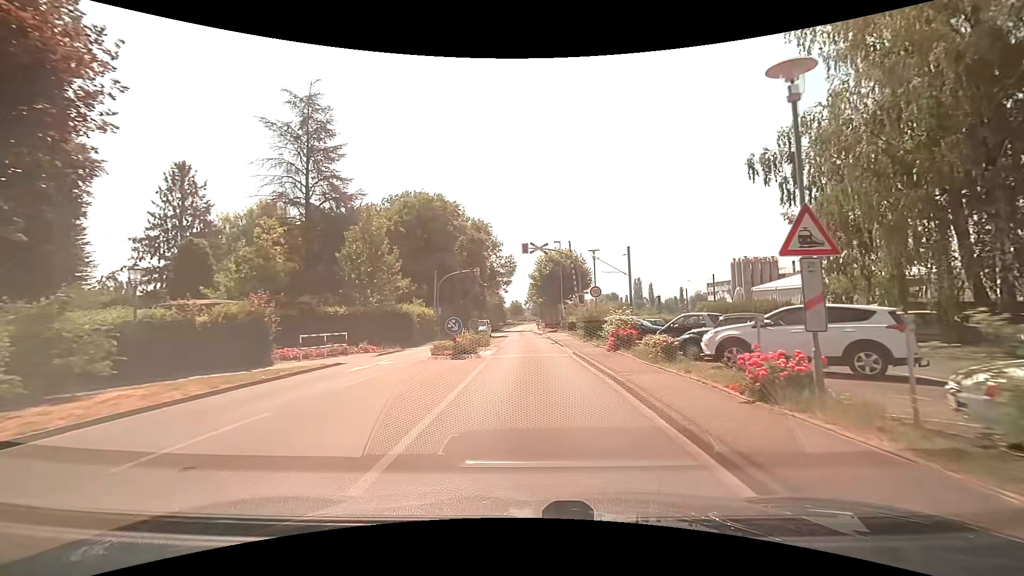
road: secondary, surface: asphalt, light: Day
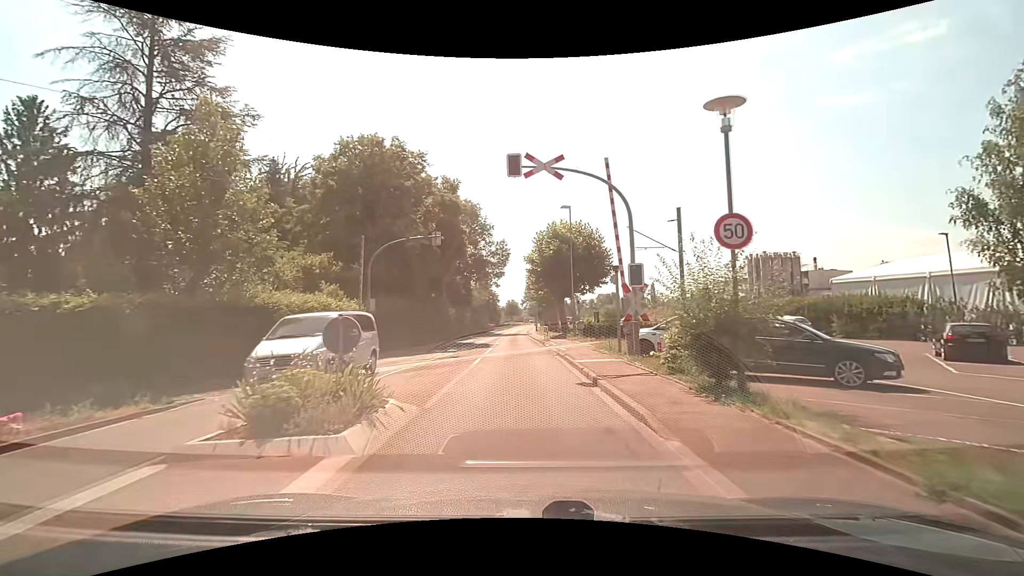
(+0.1, +17.7) m; +1°
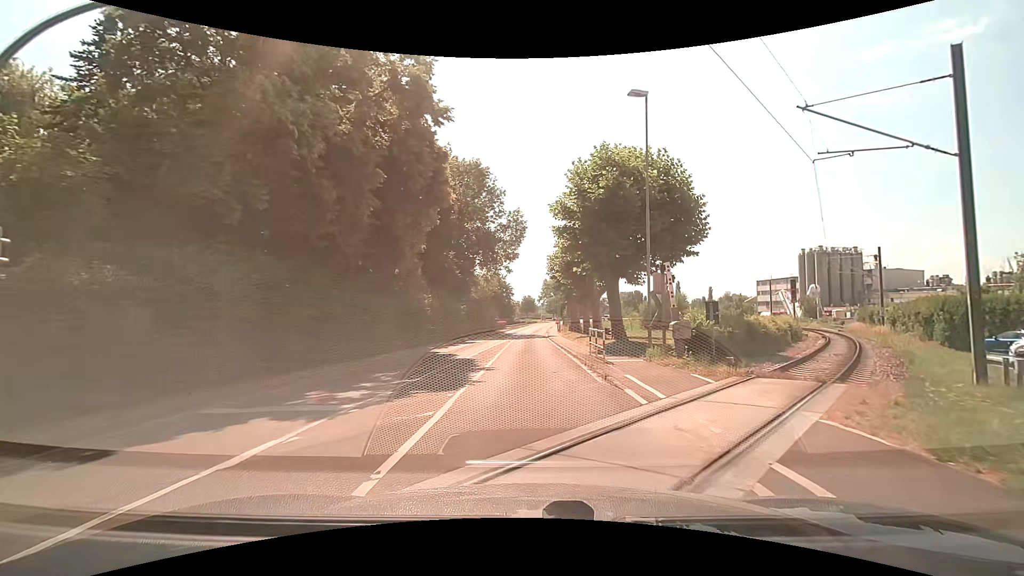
(-0.6, +19.2) m; -2°
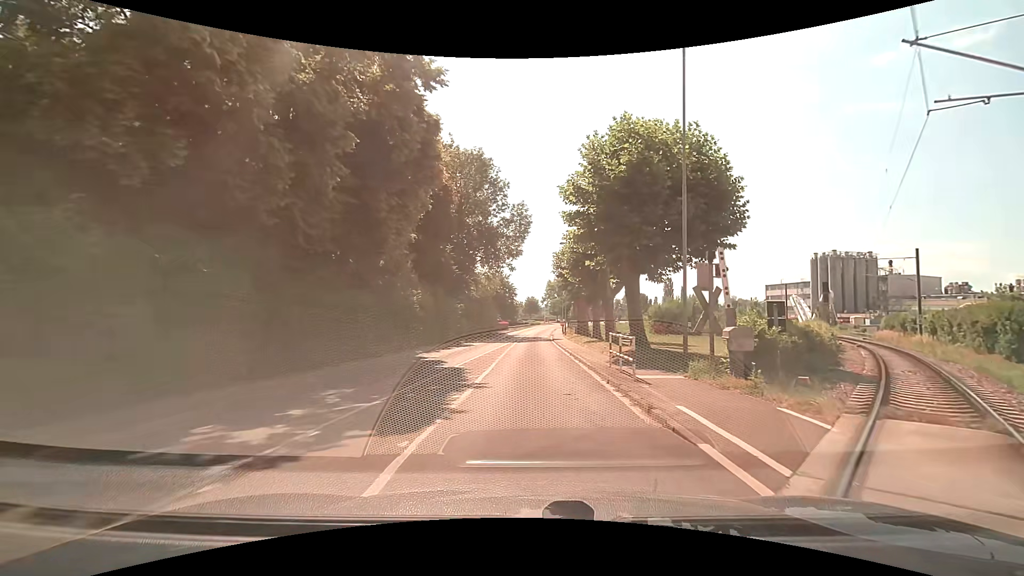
(-0.1, +3.9) m; -2°
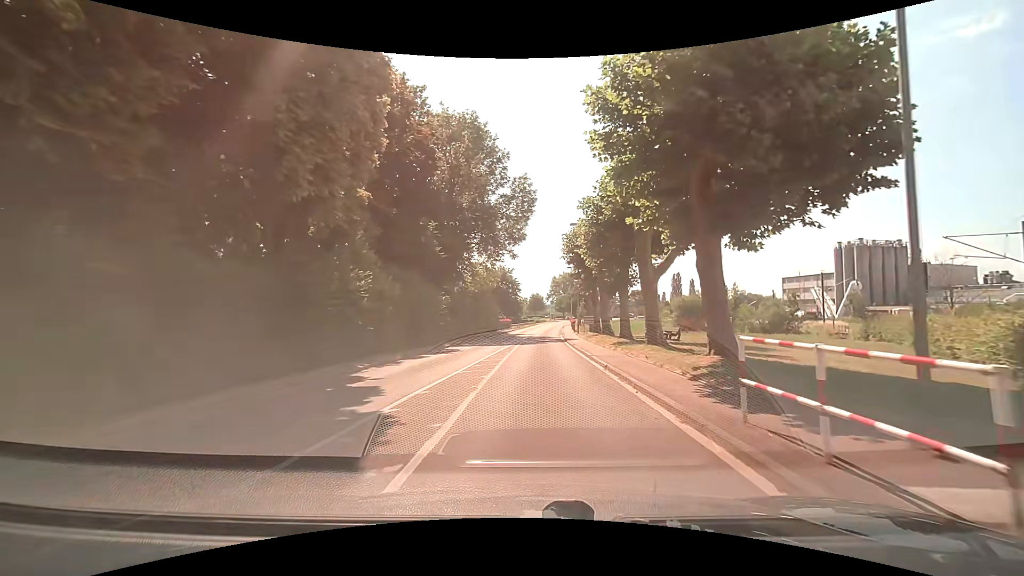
(+0.1, +9.0) m; +1°
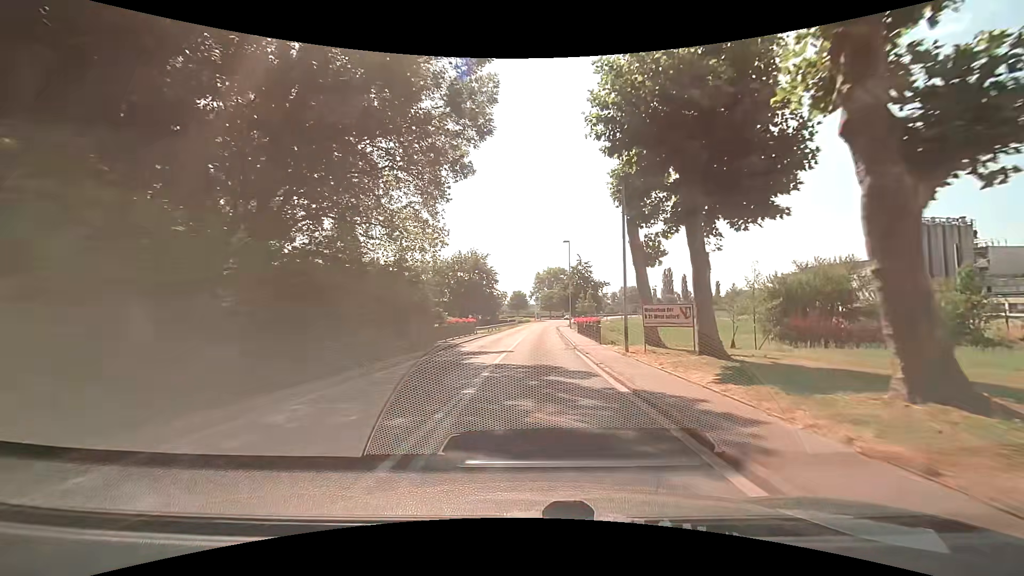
(+0.2, +28.7) m; +2°
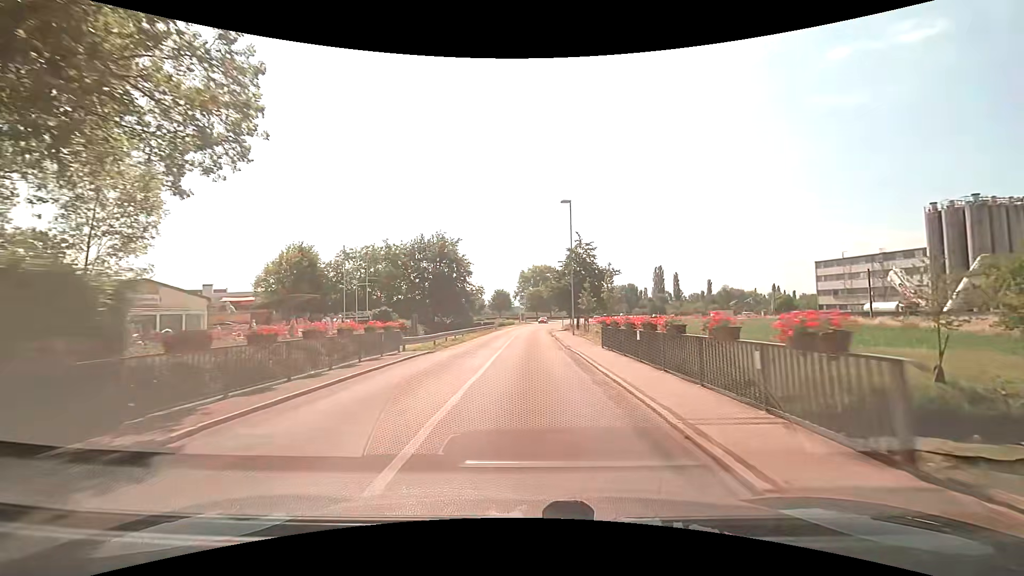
(+0.2, +20.7) m; +3°
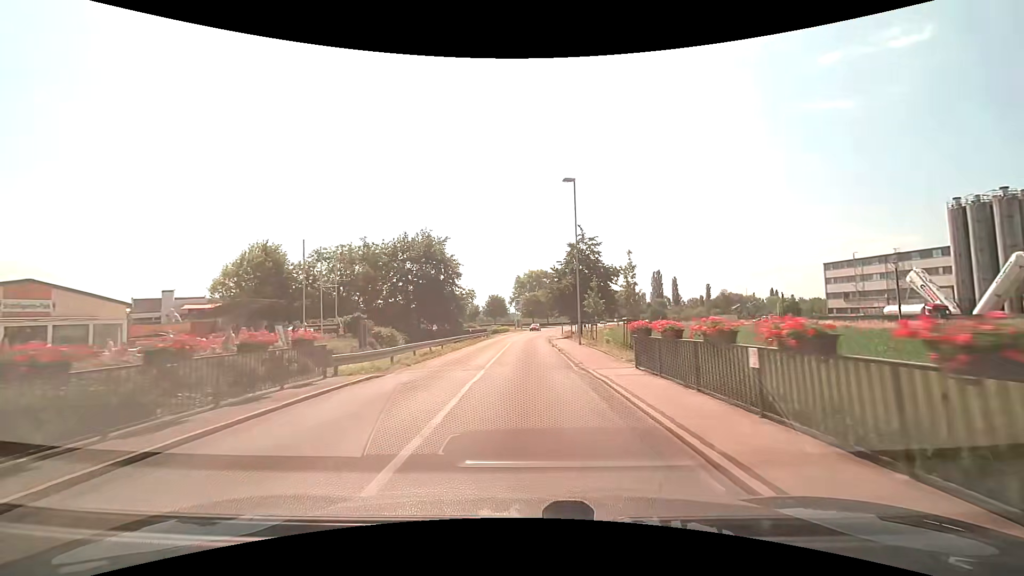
(-0.1, +7.4) m; -1°
(0, +10) (0, +20) (0, +30) (0, +40) (0, +50) (+1, +60) (+2, +70) (+3, +80) (+5, +90) (+7, +100) m
